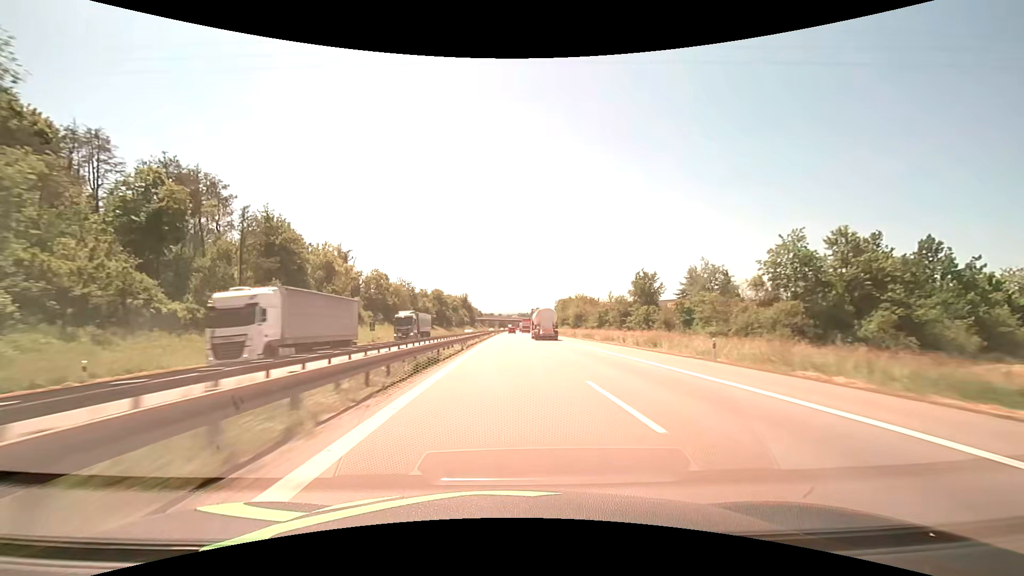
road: motorway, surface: asphalt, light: Day
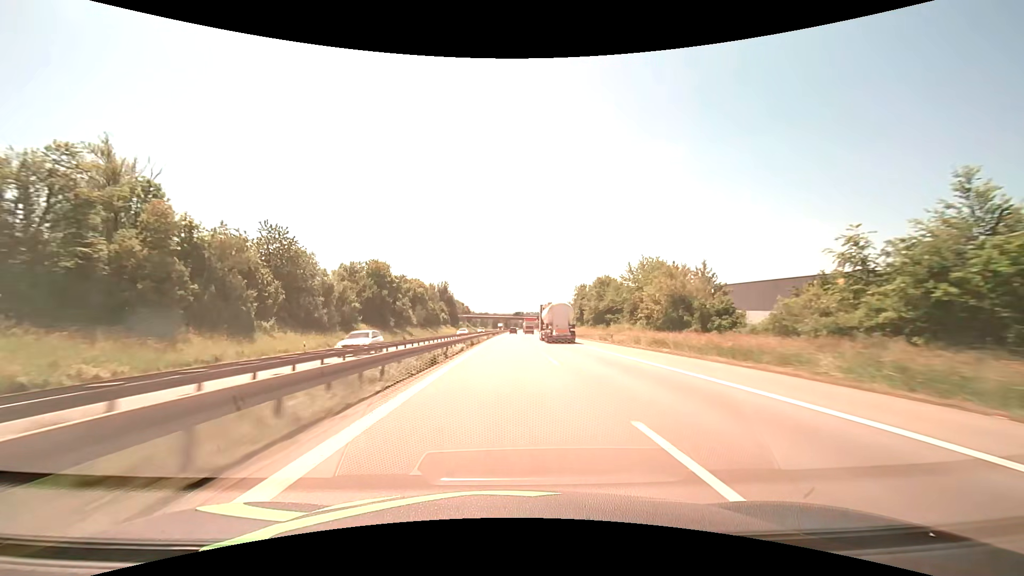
(+0.4, +76.3) m; 0°
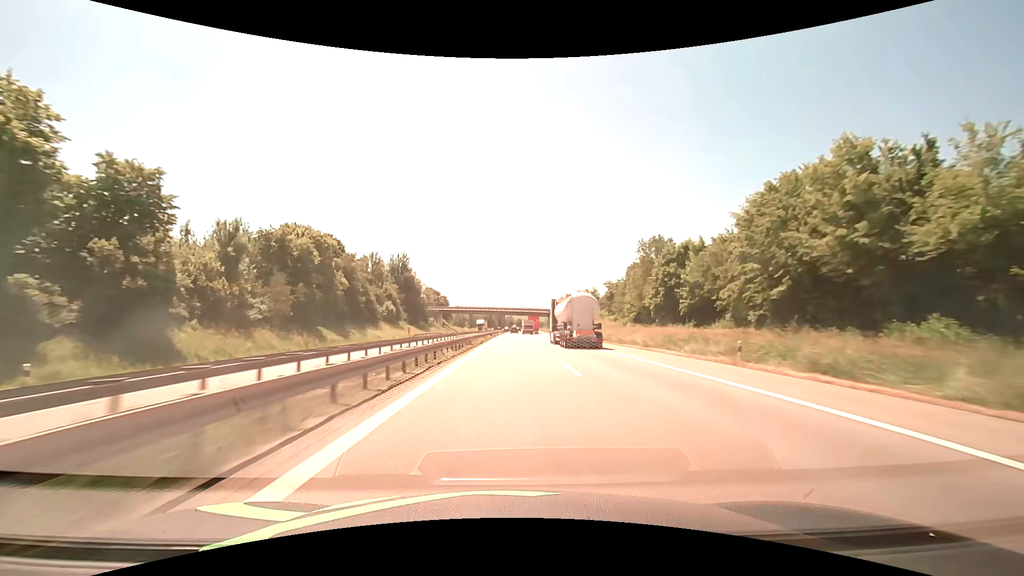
(+0.5, +76.2) m; +1°
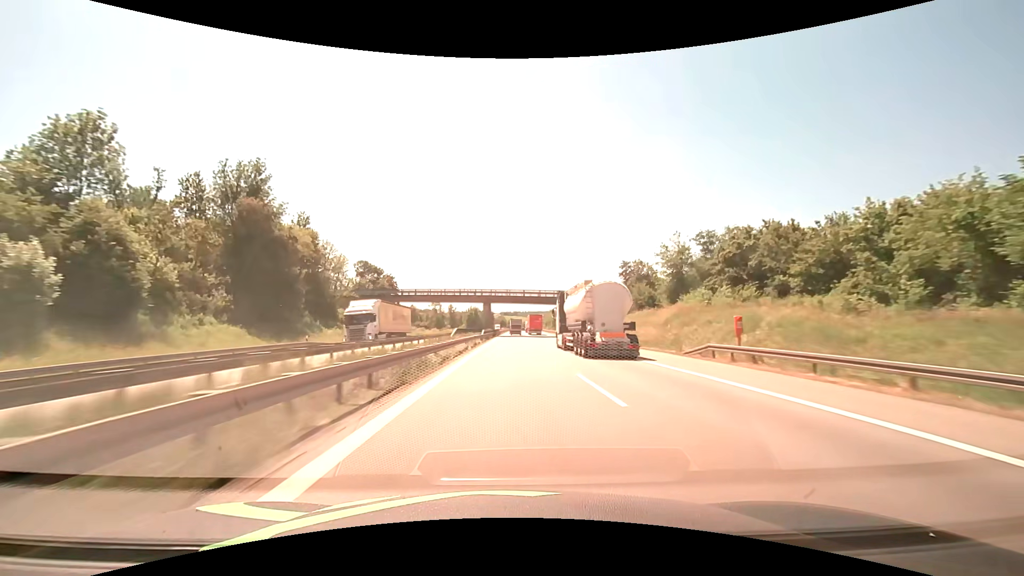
(+0.7, +76.1) m; +1°
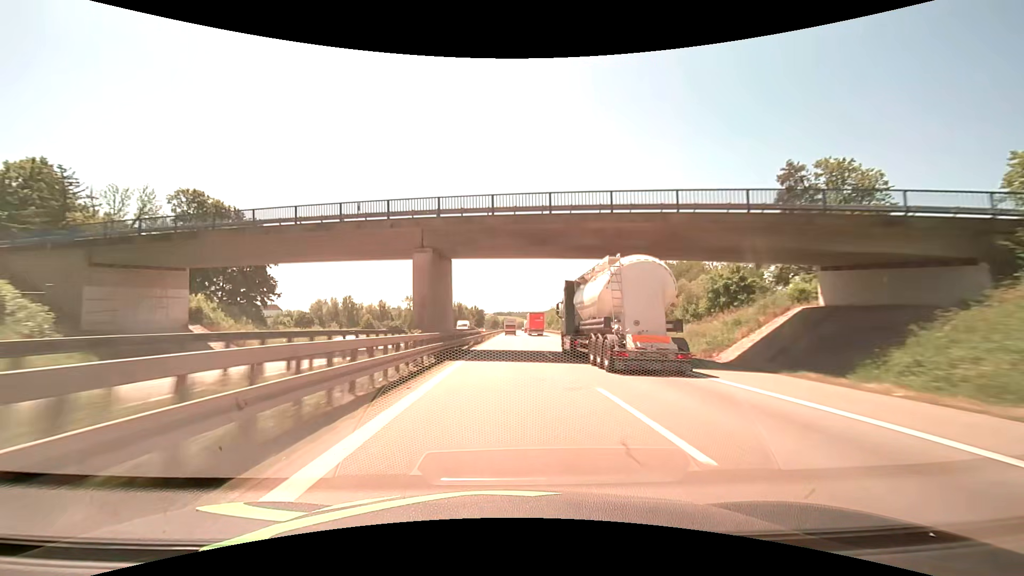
(+0.4, +57.0) m; +1°
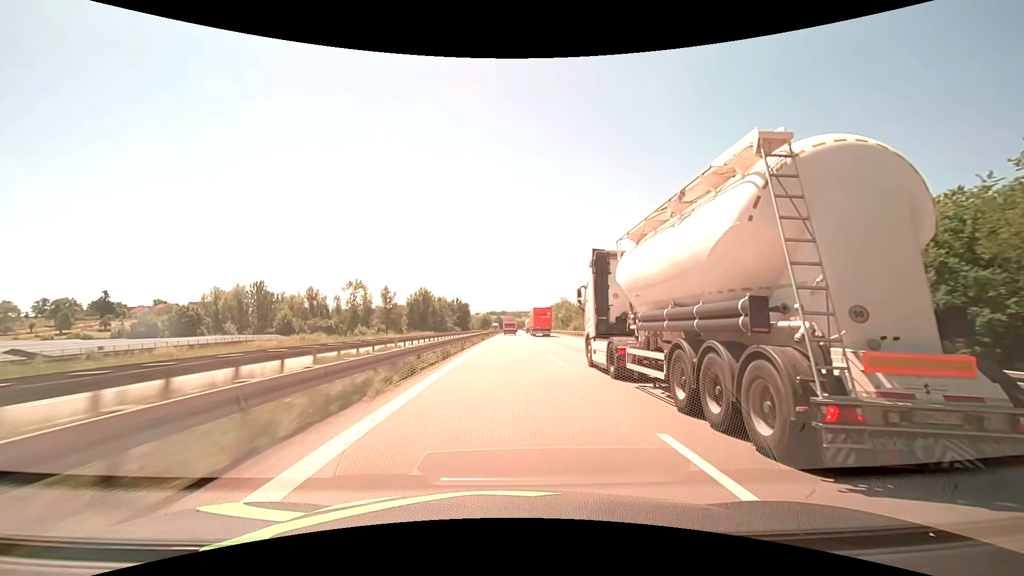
(+0.6, +76.0) m; +1°
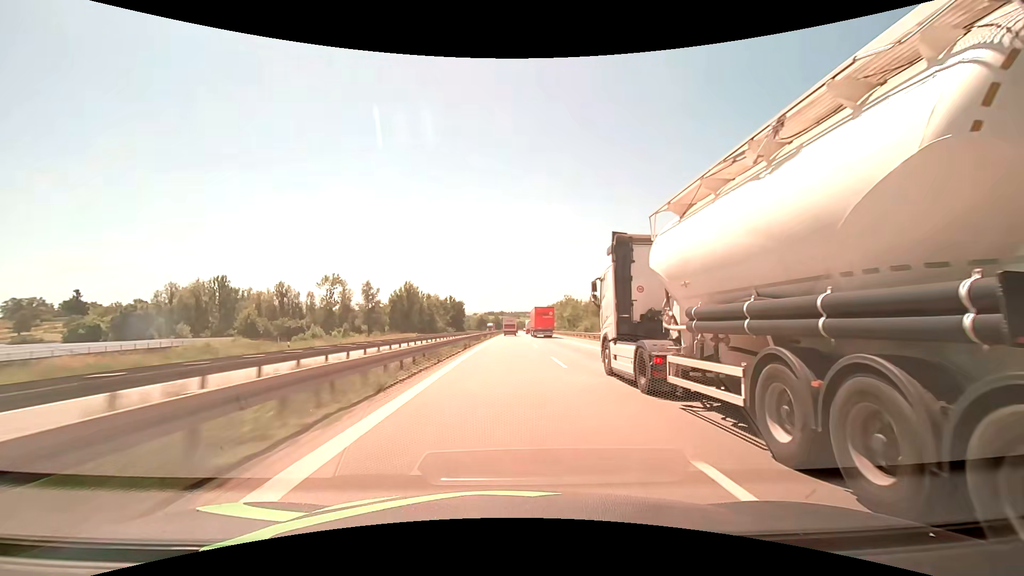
(0.0, +19.0) m; 0°
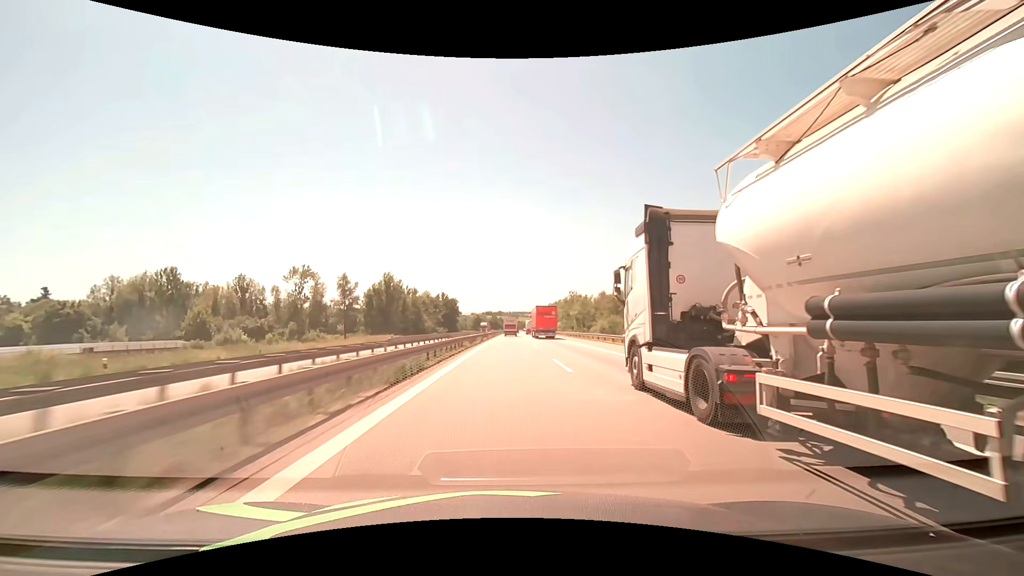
(0.0, +19.0) m; 0°
(0, +10) (0, +20) (0, +30) (0, +40) (0, +50) (0, +60) (0, +70) (+1, +80) (+1, +90) (+1, +100) m
